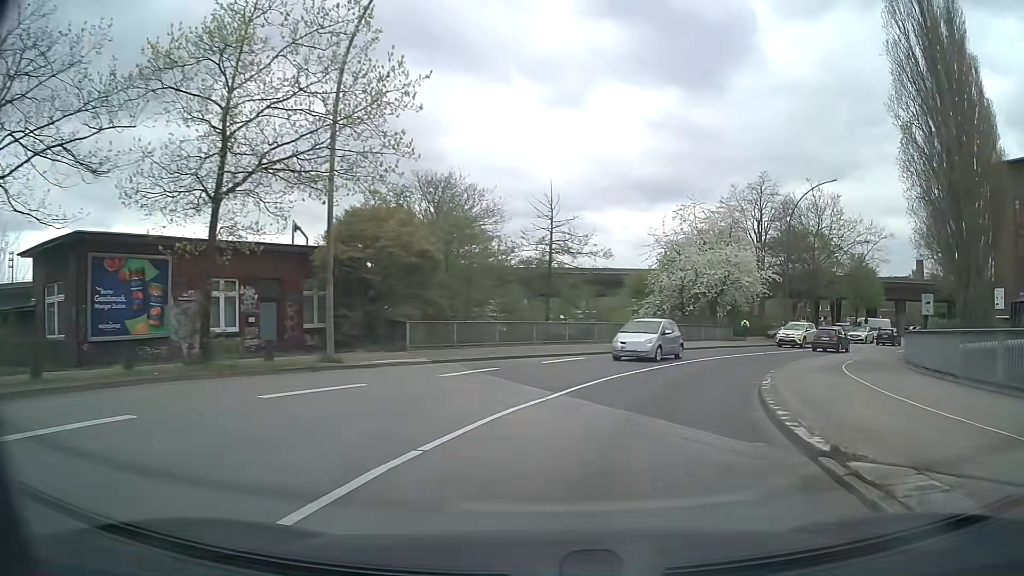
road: secondary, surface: asphalt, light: Day
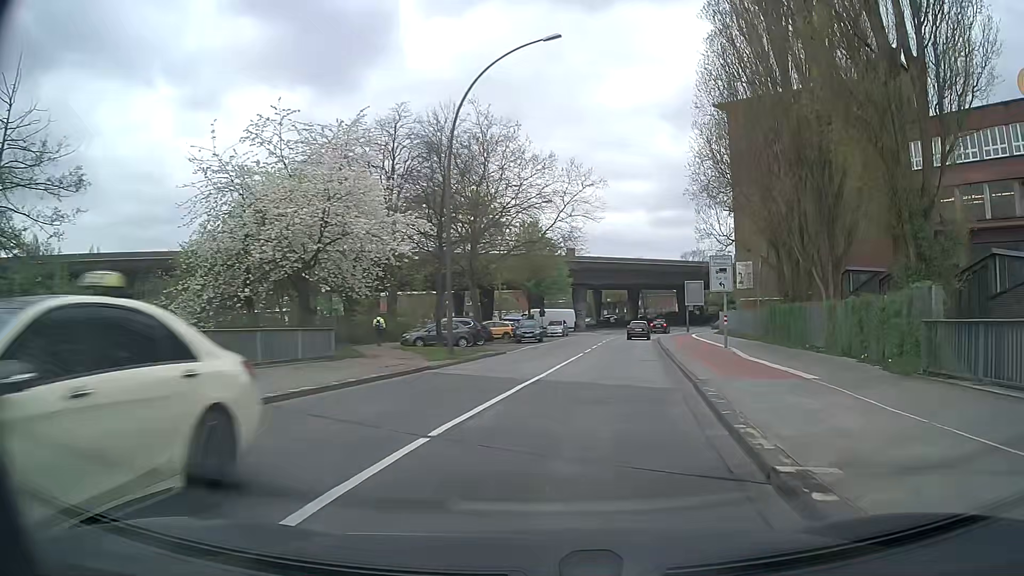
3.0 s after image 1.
(+7.3, +25.0) m; +32°
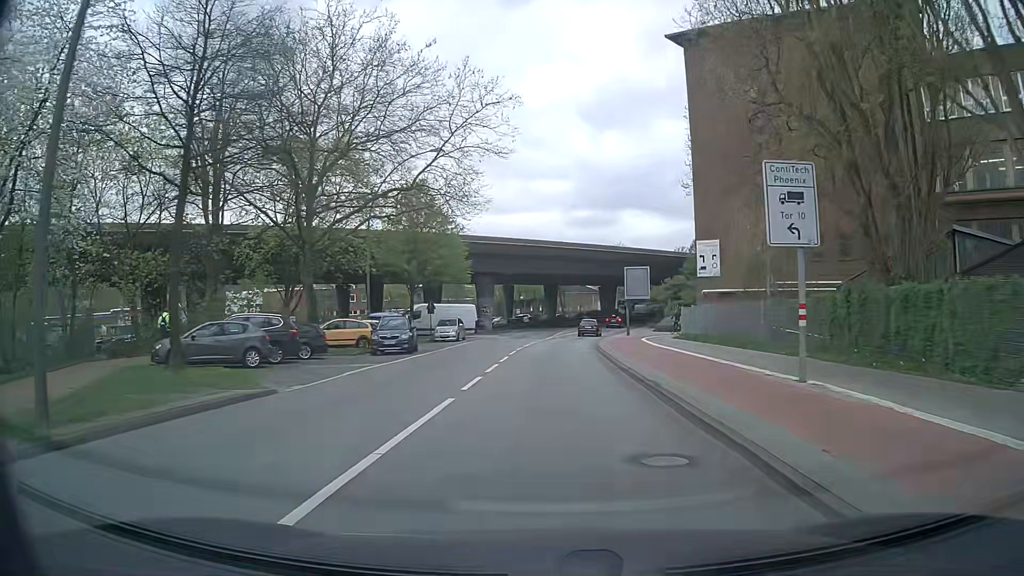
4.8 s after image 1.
(+1.6, +17.9) m; +7°
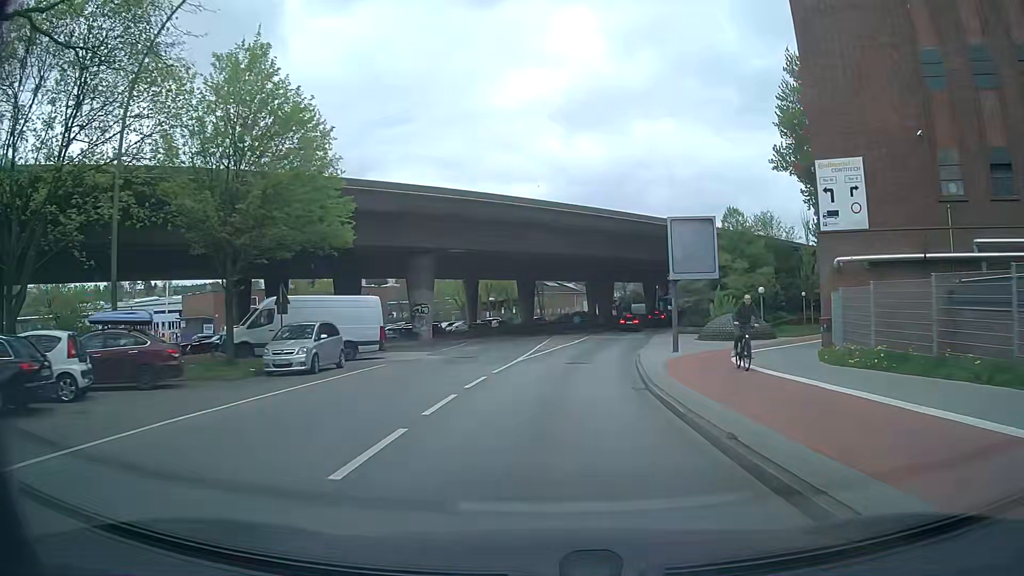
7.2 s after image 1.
(+0.7, +25.6) m; +3°
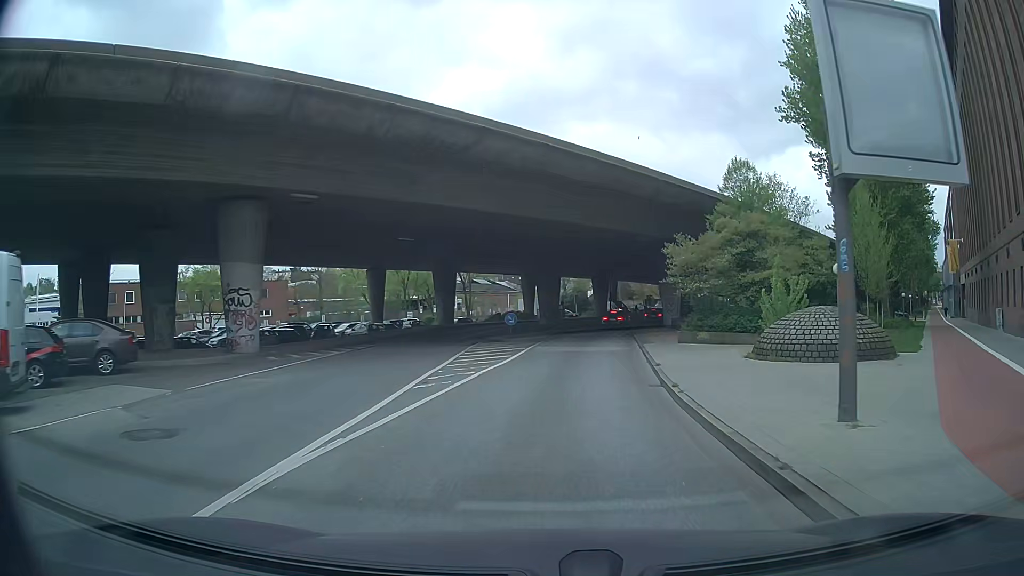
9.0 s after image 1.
(+0.6, +19.1) m; +4°
